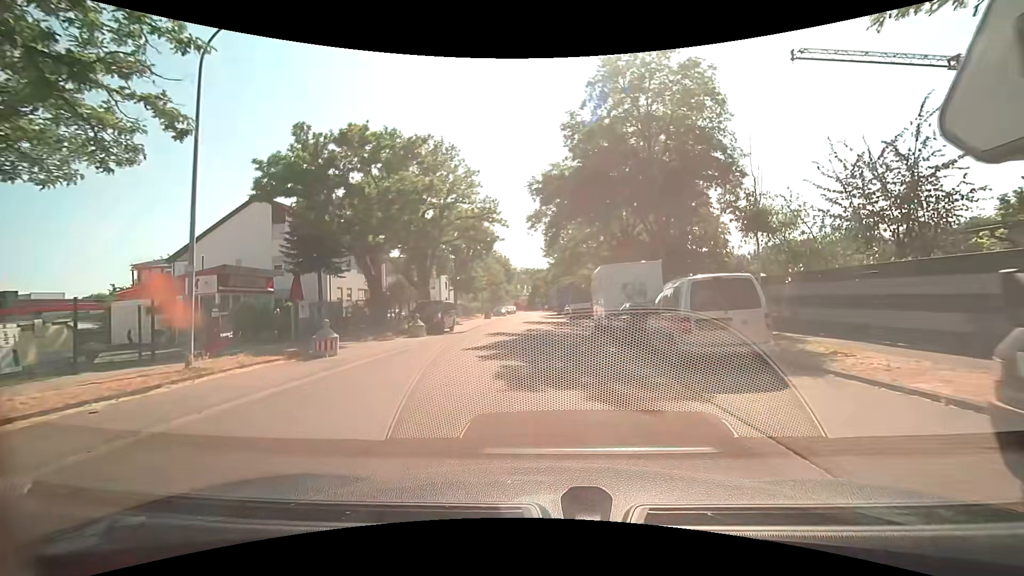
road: residential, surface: asphalt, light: Day
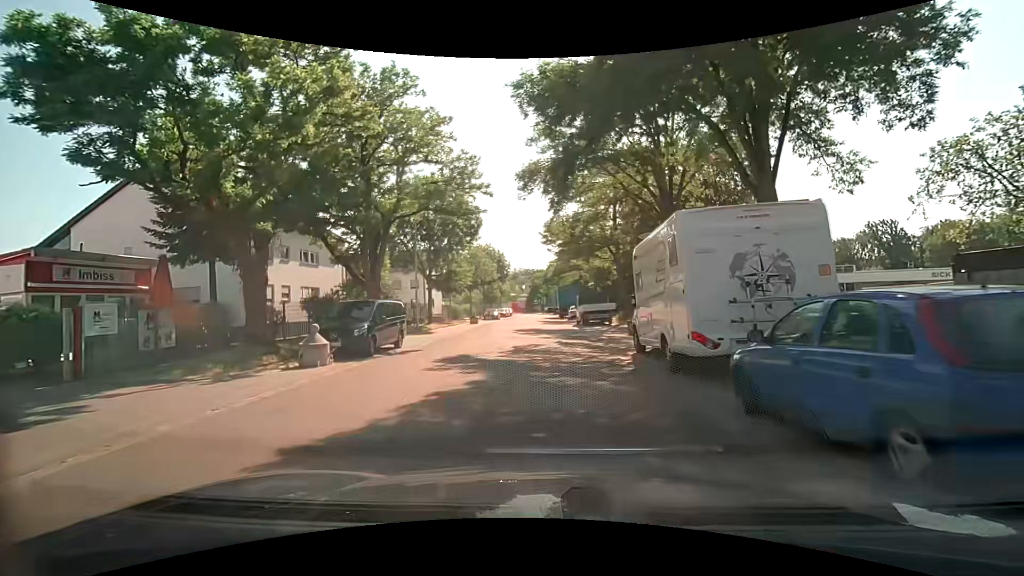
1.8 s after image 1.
(0.0, +11.2) m; -1°
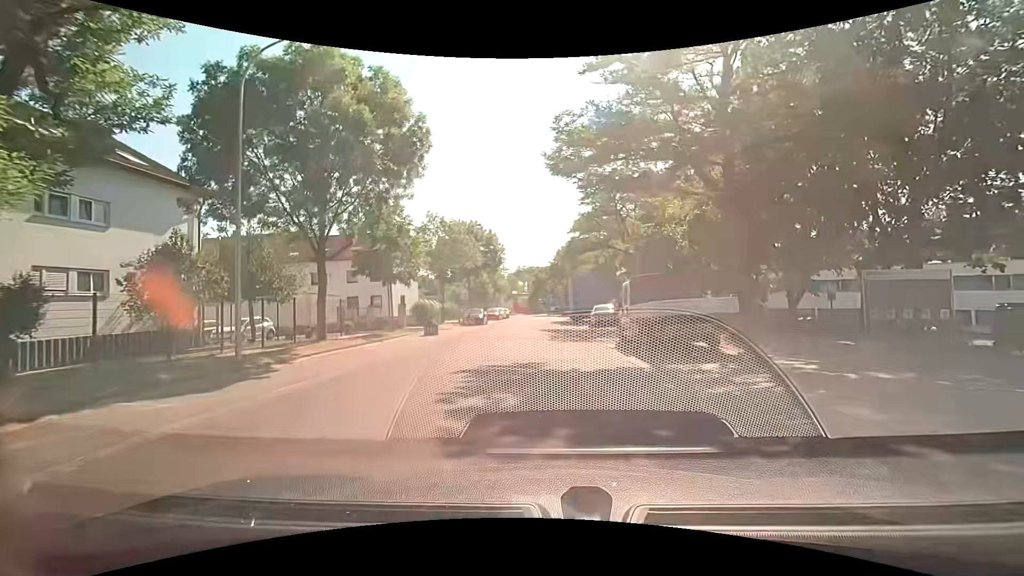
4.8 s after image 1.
(0.0, +20.0) m; +1°
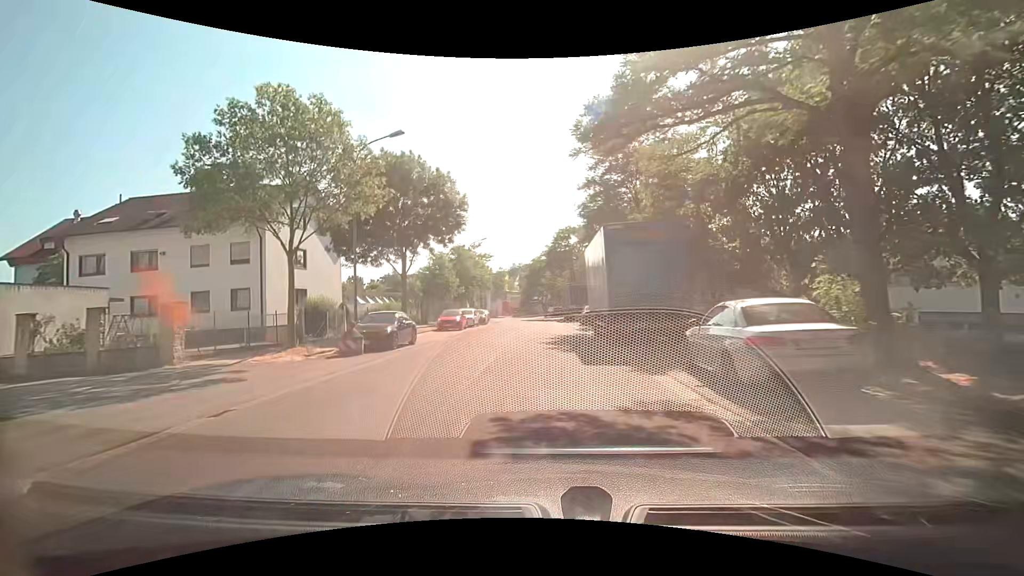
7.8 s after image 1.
(-0.3, +24.7) m; 0°
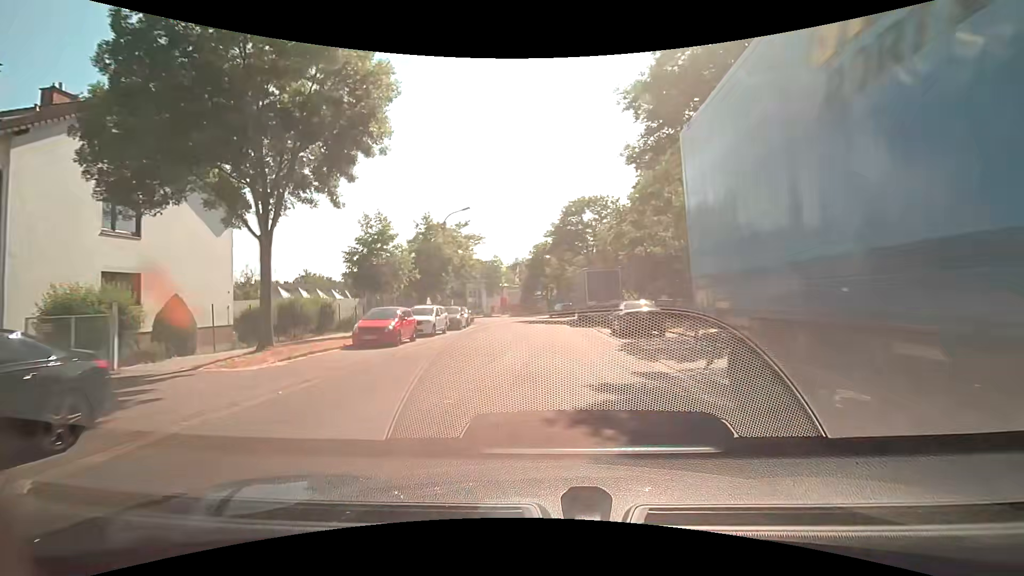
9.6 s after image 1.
(-0.3, +15.8) m; -2°
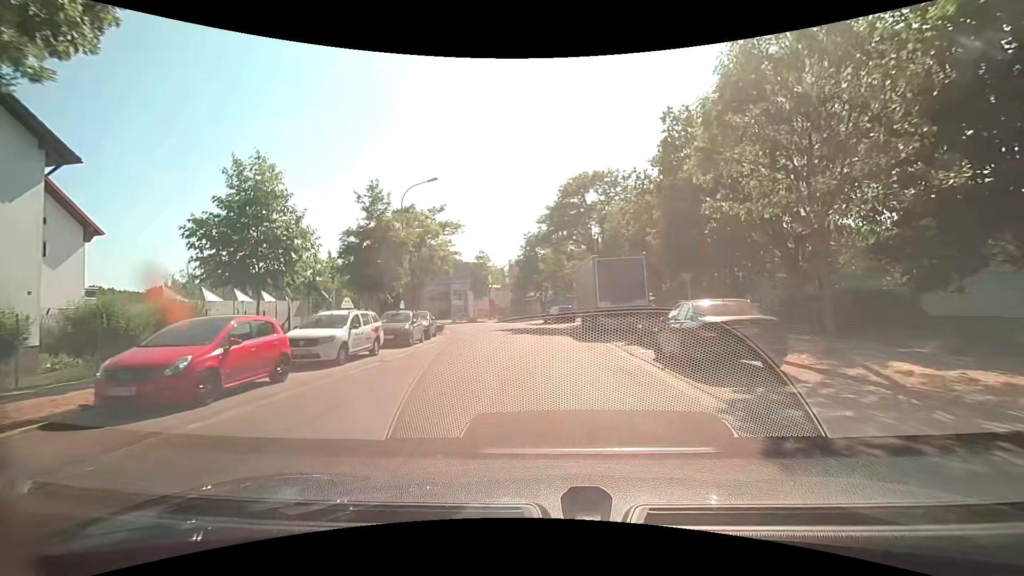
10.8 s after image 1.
(+0.2, +10.3) m; 0°
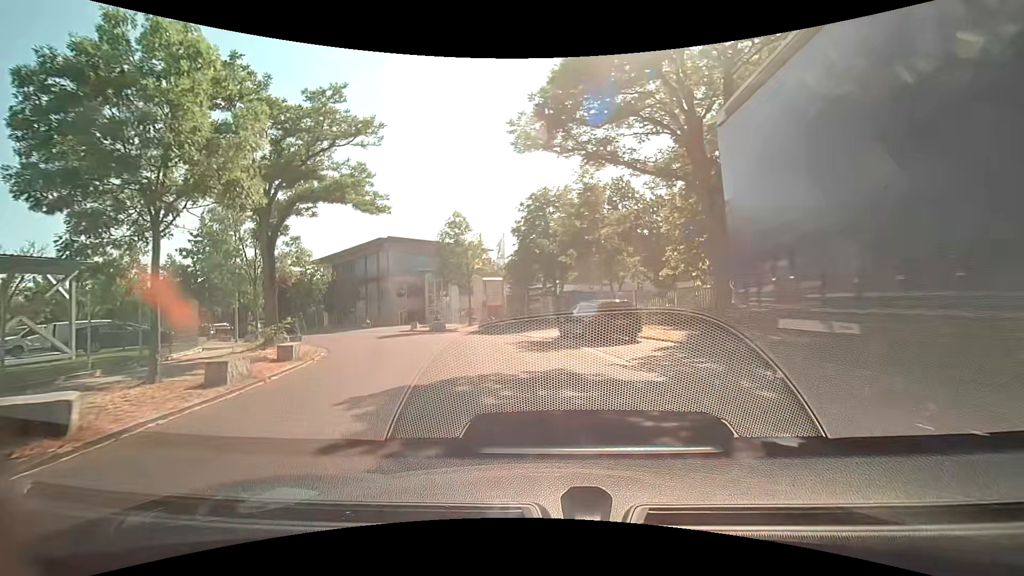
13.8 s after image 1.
(+0.3, +24.8) m; +1°
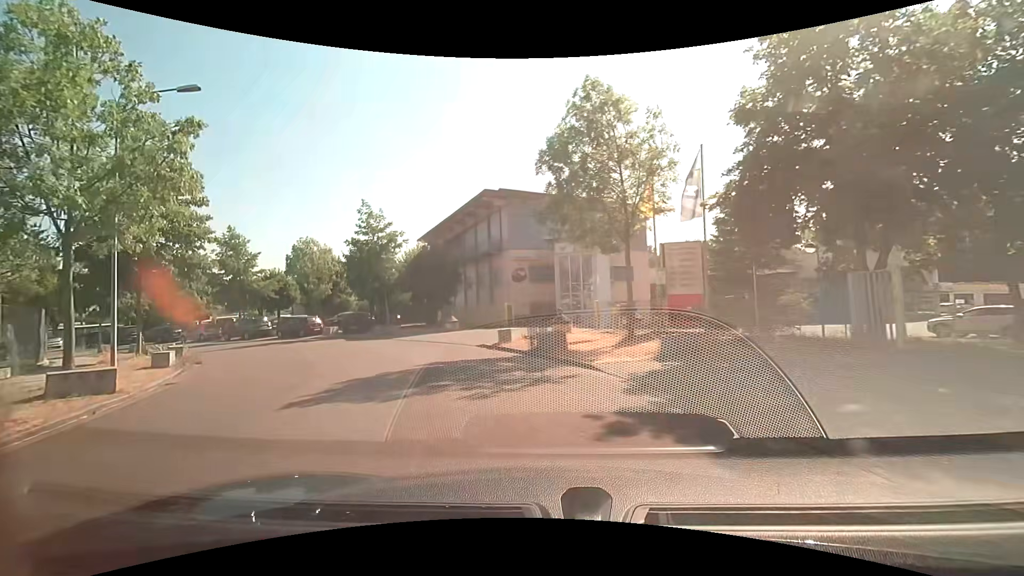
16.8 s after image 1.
(-3.2, +21.7) m; -20°
(-1, +10) (-5, +19) (-11, +27) (-19, +33) (-28, +38) (-37, +42) (-46, +45) (-56, +49) (-65, +52) (-75, +55) m
